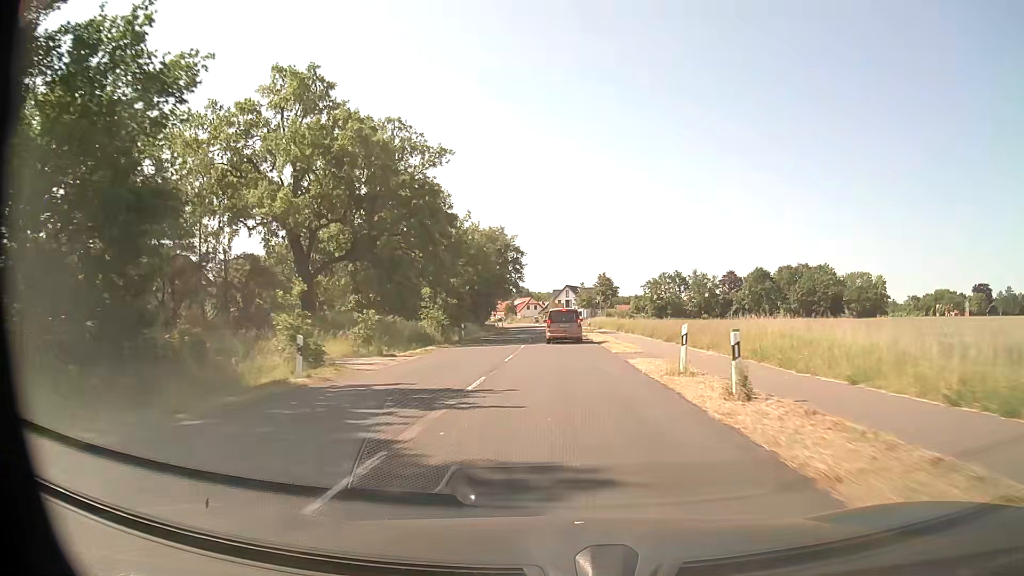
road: secondary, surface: asphalt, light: Day
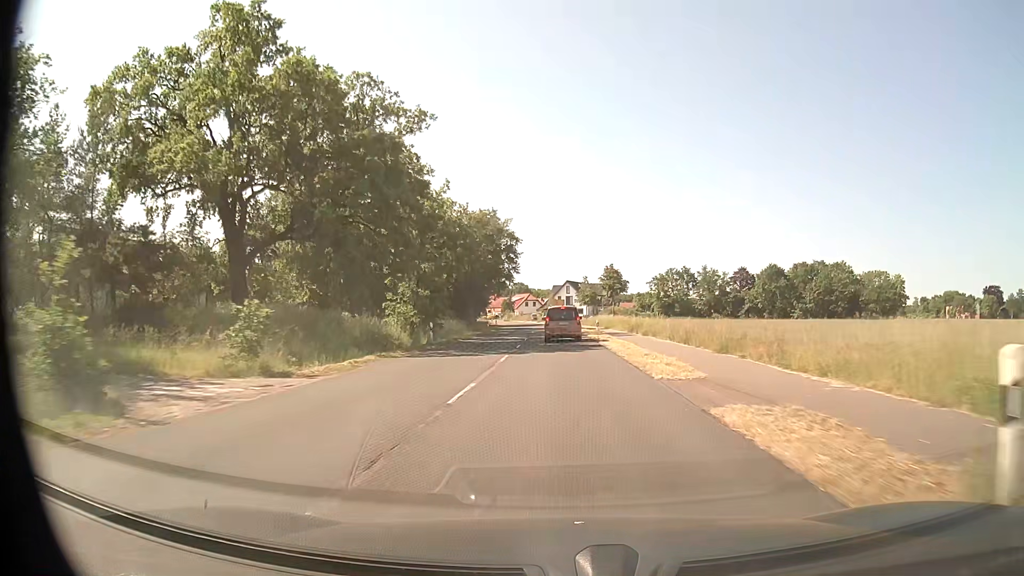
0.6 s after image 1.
(0.0, +11.2) m; 0°
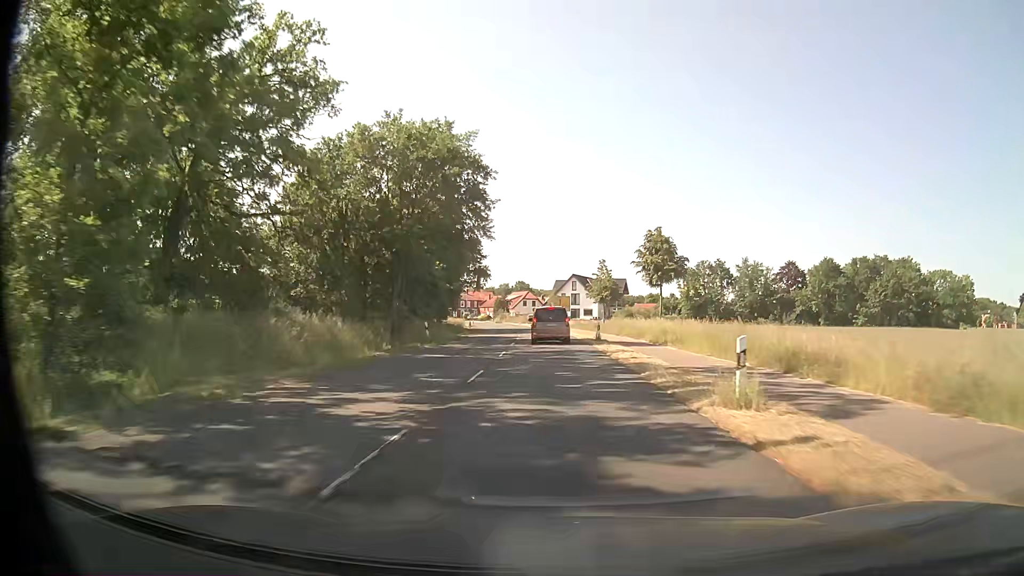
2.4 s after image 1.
(+0.1, +32.8) m; 0°
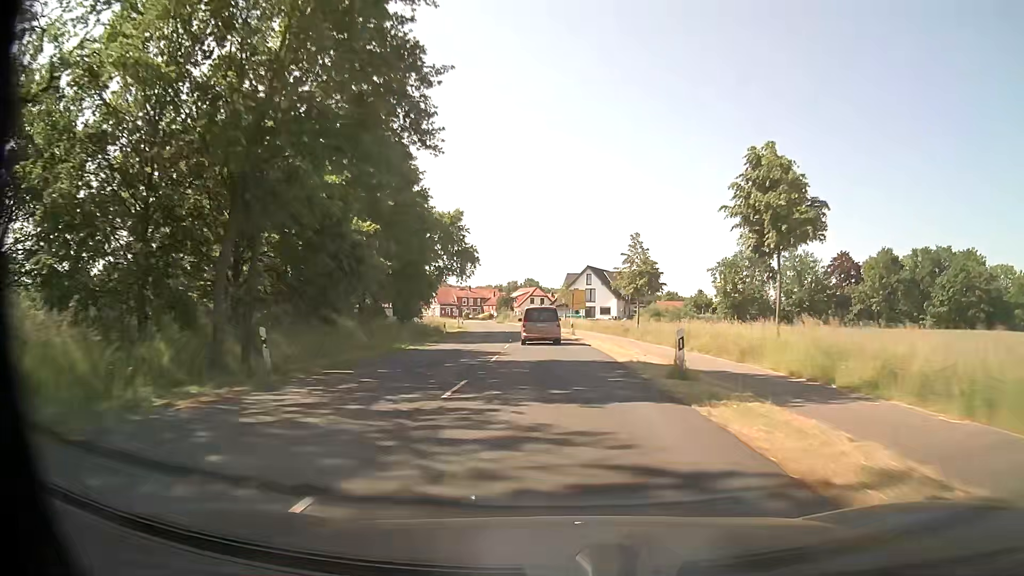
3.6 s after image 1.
(-0.1, +21.2) m; -1°
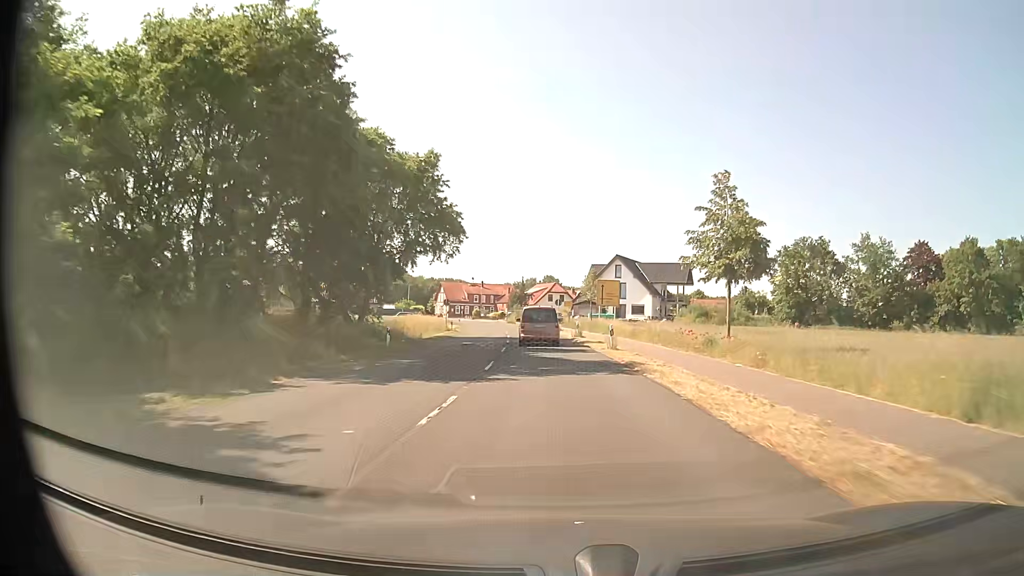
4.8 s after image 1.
(-0.3, +20.7) m; -2°
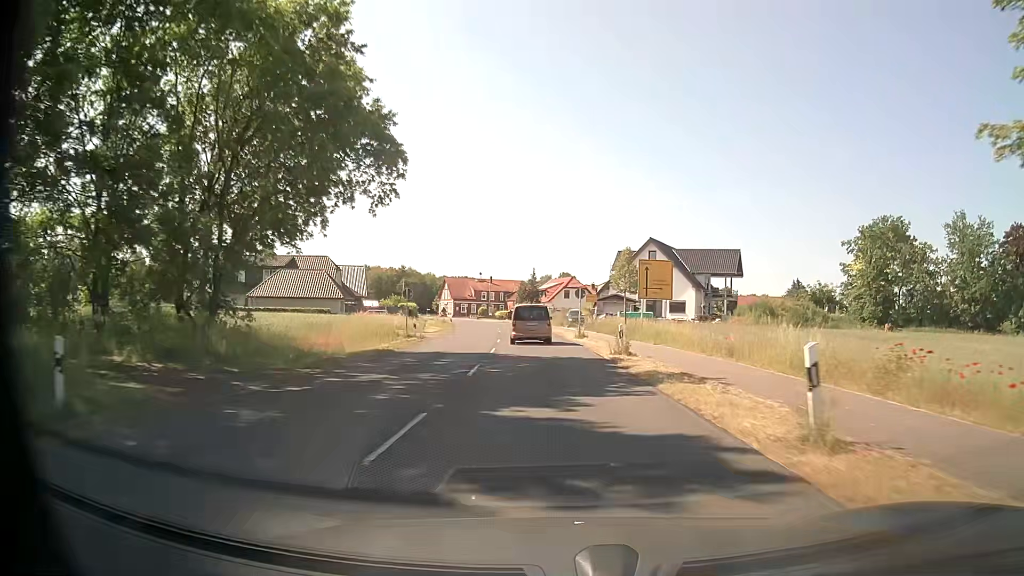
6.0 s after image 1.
(-0.2, +20.3) m; -1°
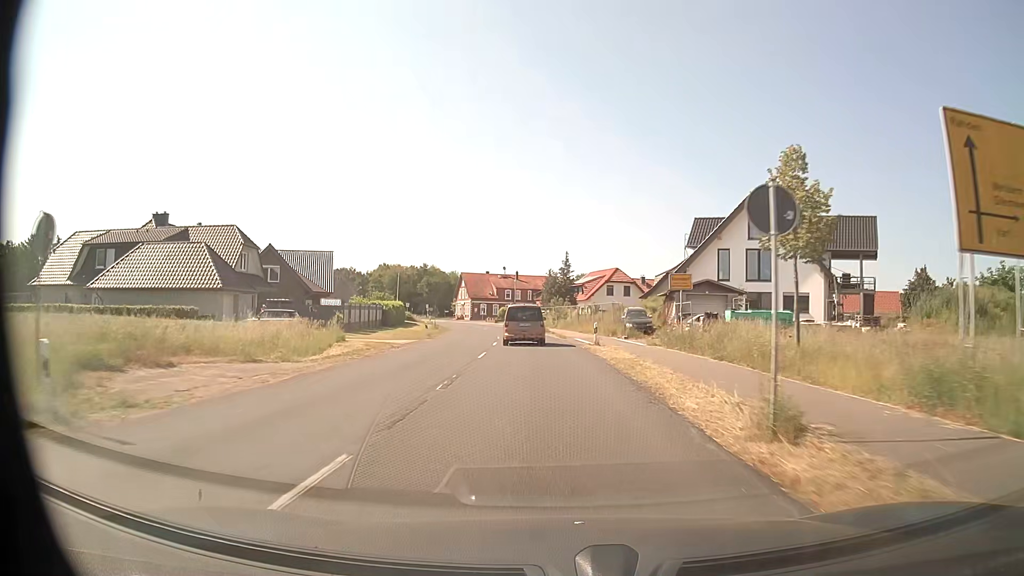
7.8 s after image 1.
(-0.7, +29.9) m; -3°
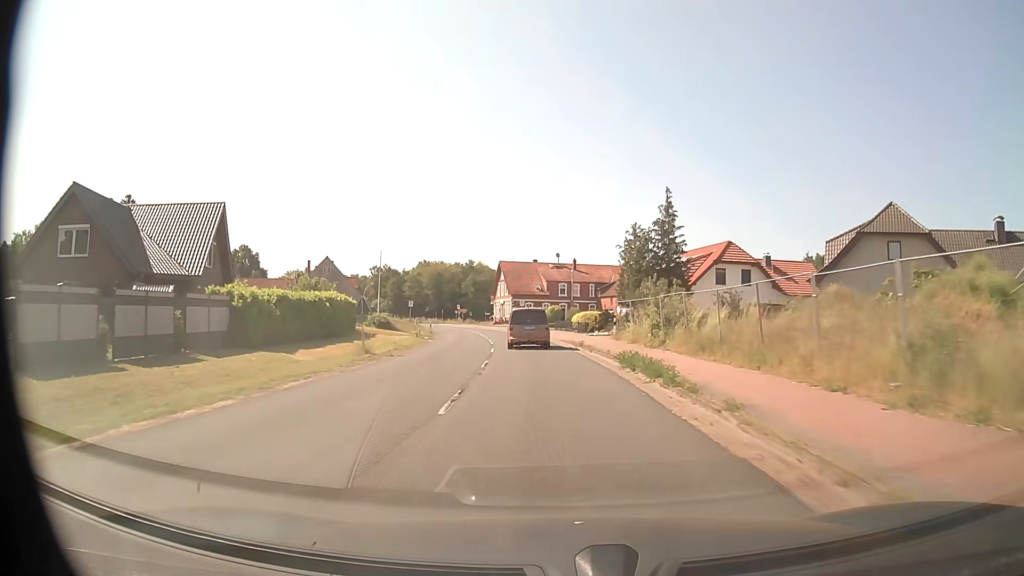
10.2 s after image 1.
(-1.7, +38.9) m; -5°
(0, +10) (-1, +20) (-1, +30) (-2, +40) (-4, +50) (-5, +60) (-7, +69) (-10, +79) (-12, +89) (-15, +98) m
